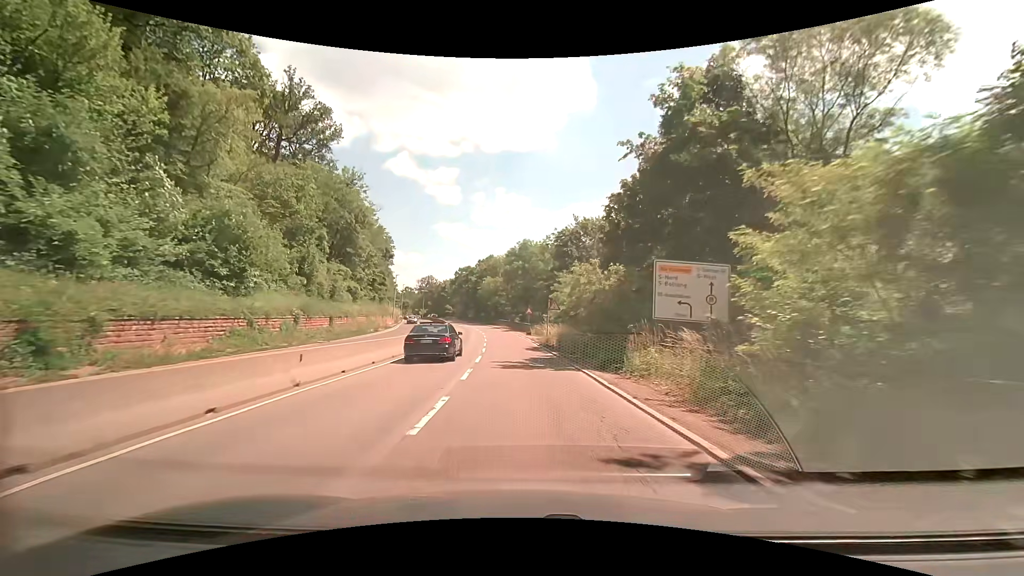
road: trunk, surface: asphalt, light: Day
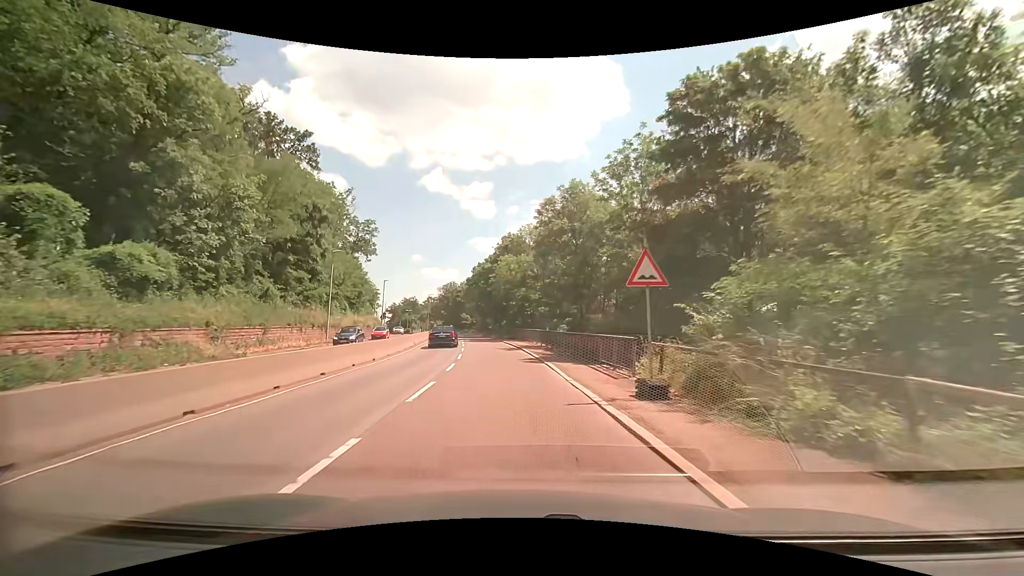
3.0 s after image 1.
(-1.2, +40.1) m; -3°
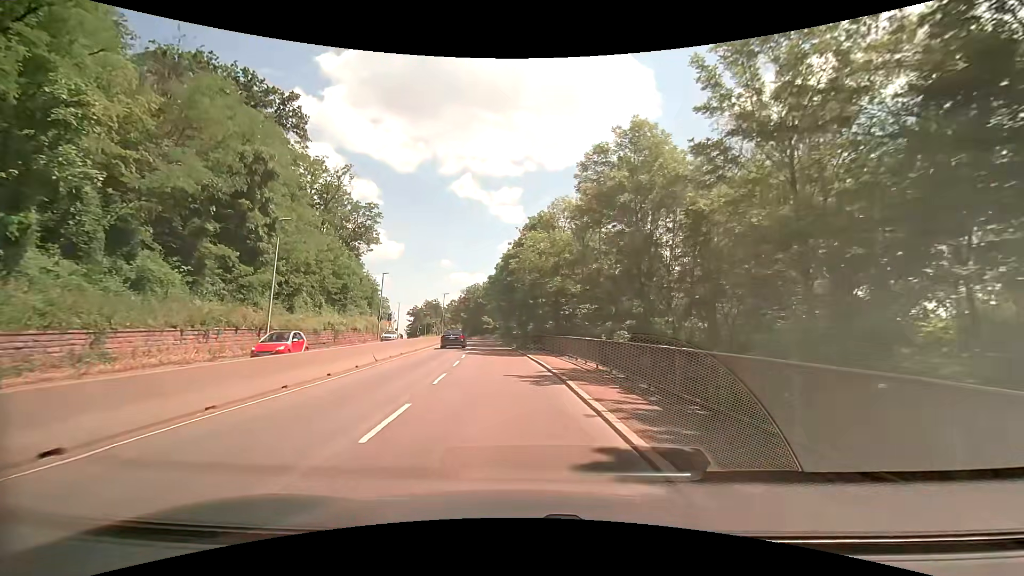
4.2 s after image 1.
(-0.7, +15.2) m; -4°
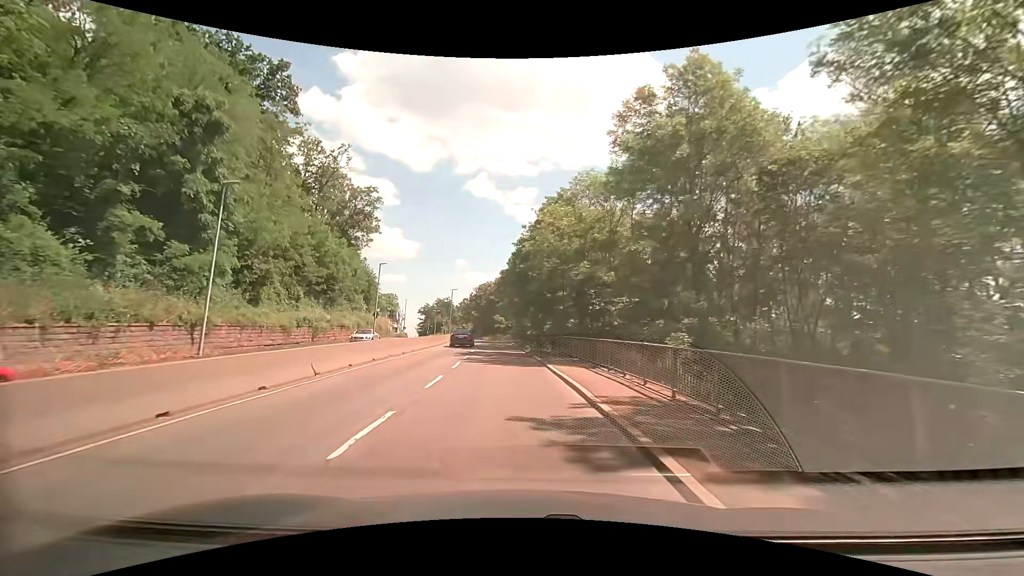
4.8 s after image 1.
(-0.1, +7.6) m; -1°
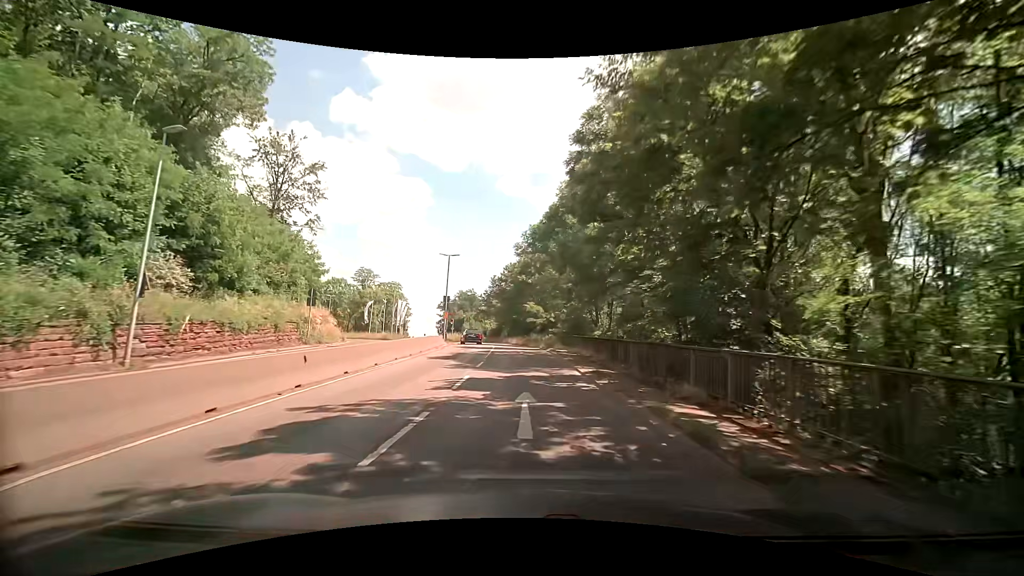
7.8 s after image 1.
(-1.9, +37.3) m; -4°
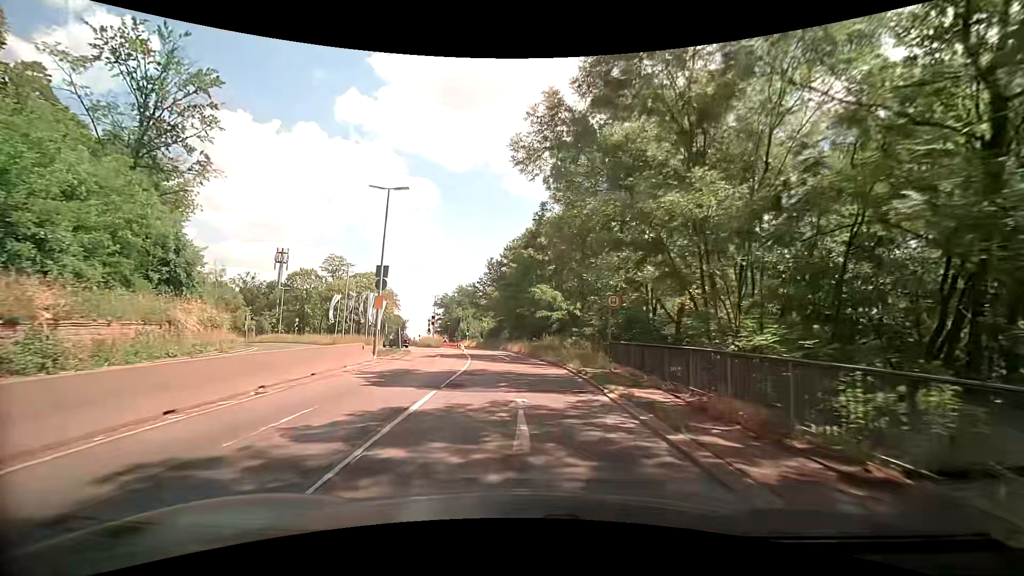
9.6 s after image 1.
(-0.1, +22.2) m; 0°
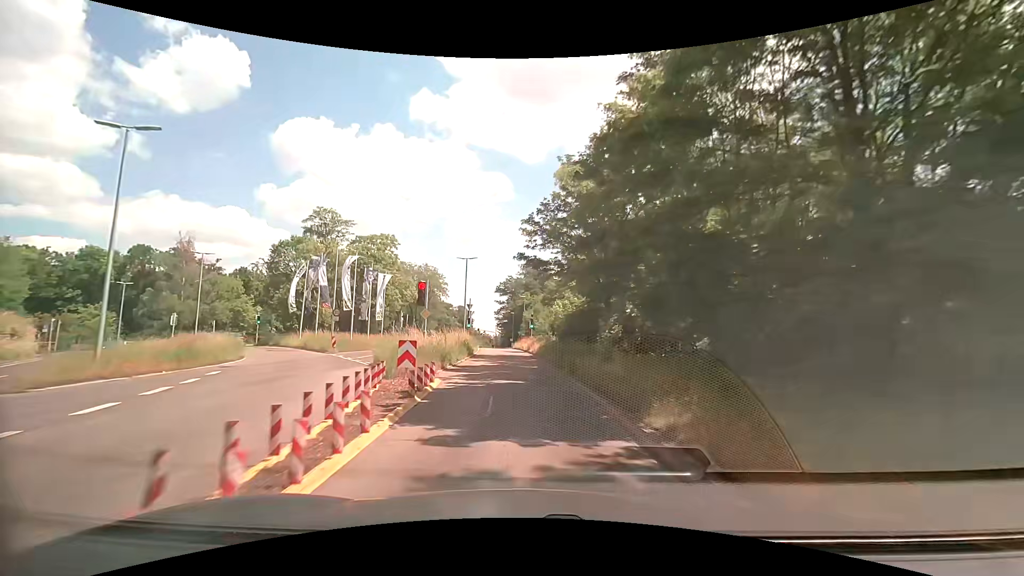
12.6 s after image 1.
(-2.8, +37.4) m; -9°
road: secondary
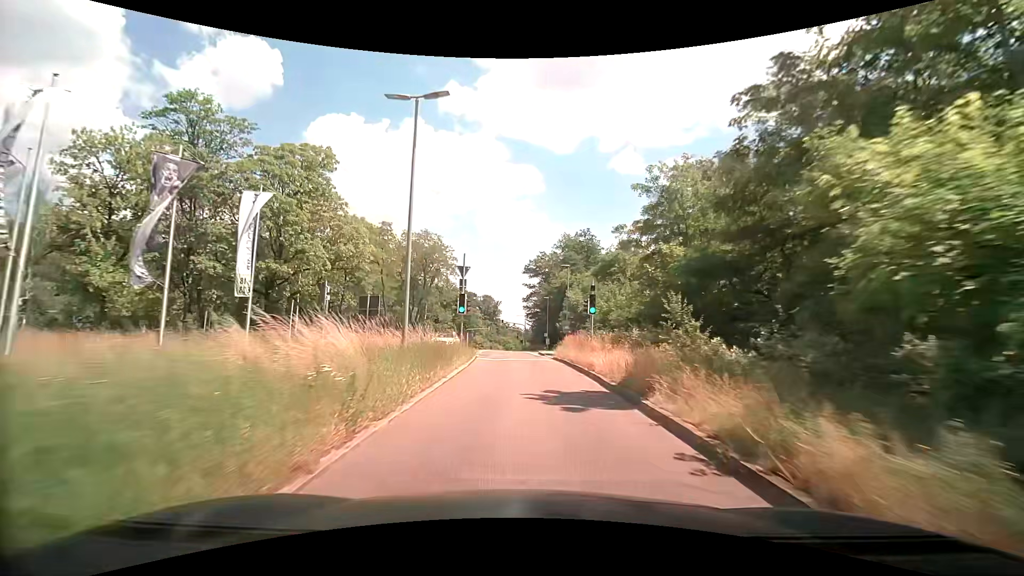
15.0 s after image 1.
(-1.3, +30.4) m; -3°
(0, +10) (-1, +20) (-1, +30) (-2, +40) (-2, +50) (-3, +60) (-4, +70) (-4, +80) (-5, +90) (-5, +100) m
